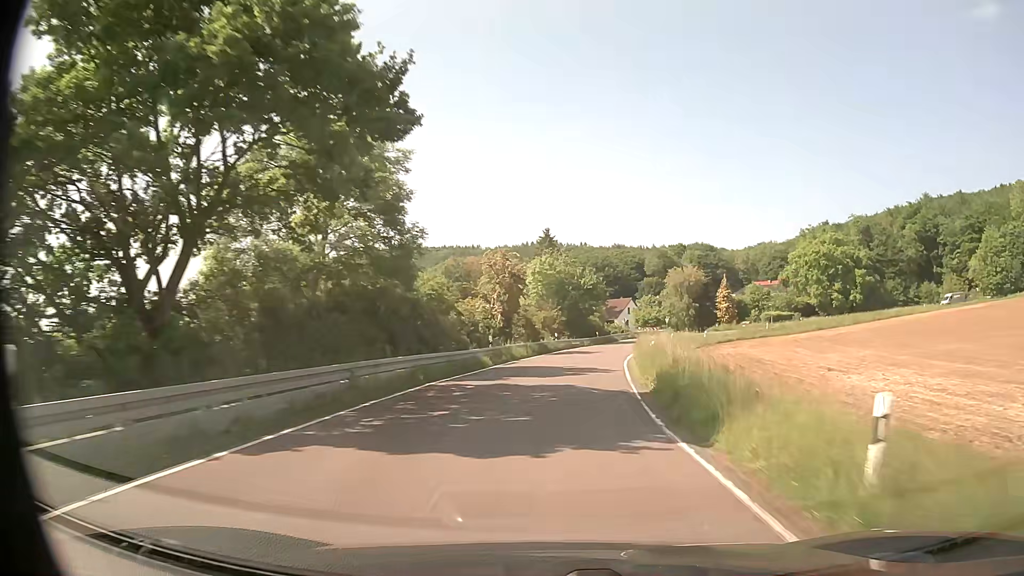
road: secondary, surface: asphalt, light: Day
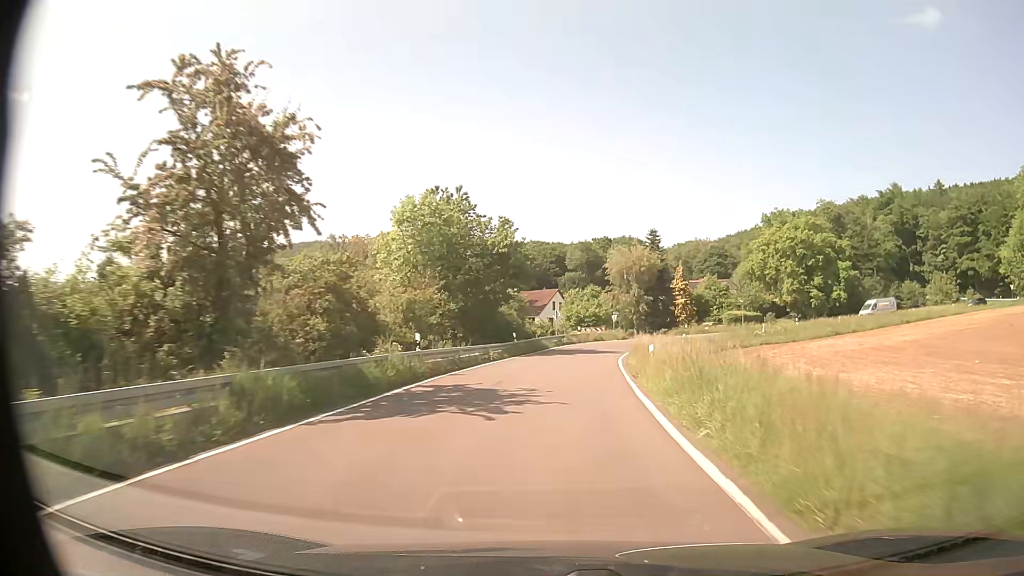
(+1.8, +30.7) m; +7°
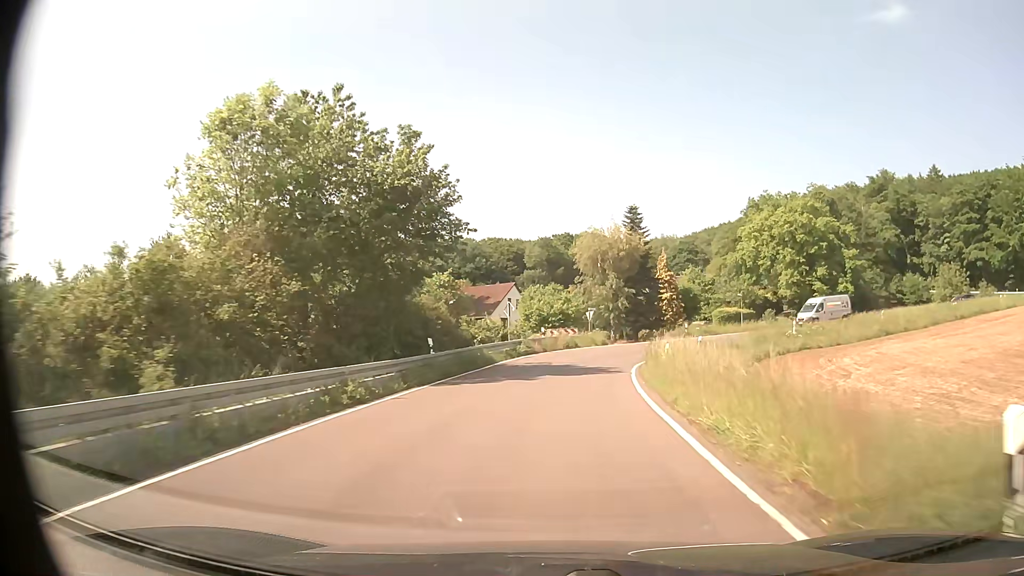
(+0.6, +17.9) m; +4°
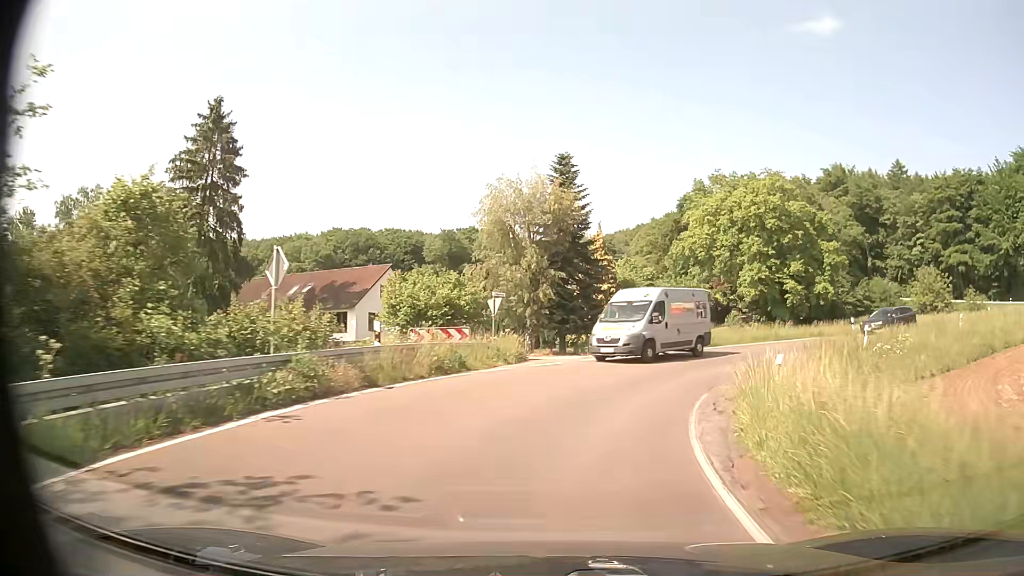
(+1.1, +22.5) m; +8°
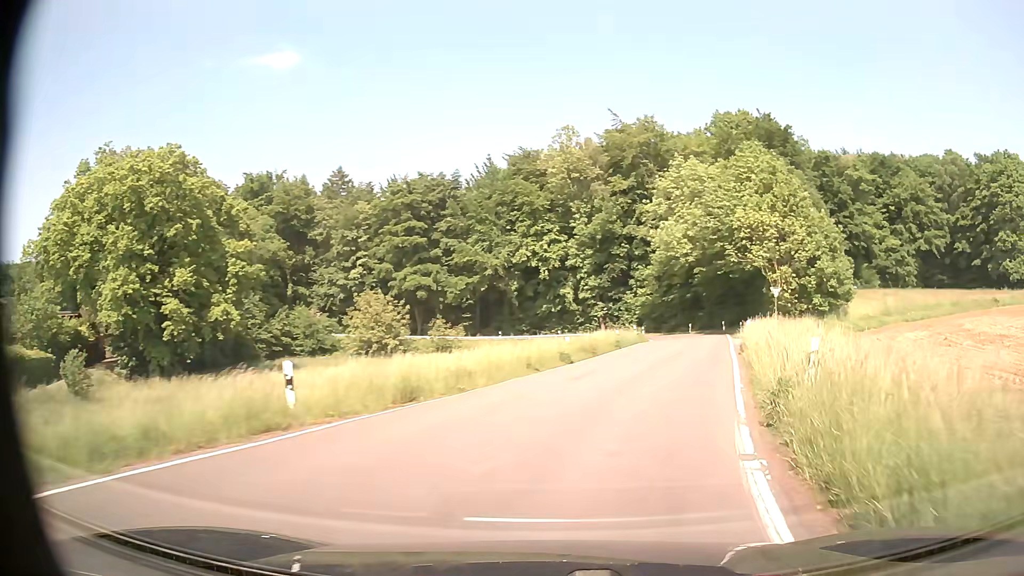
(+11.4, +28.2) m; +49°
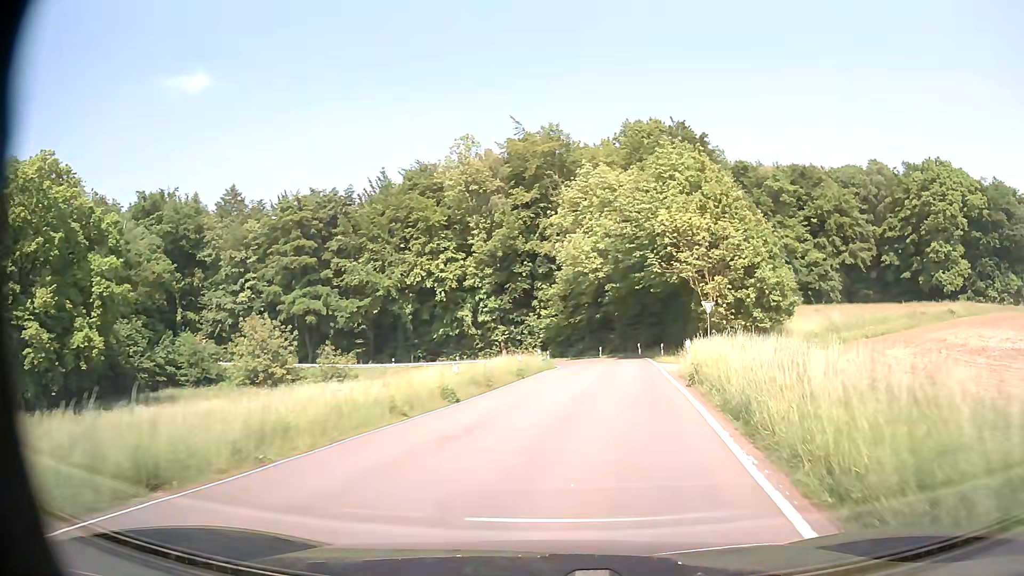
(+0.6, +6.6) m; +9°
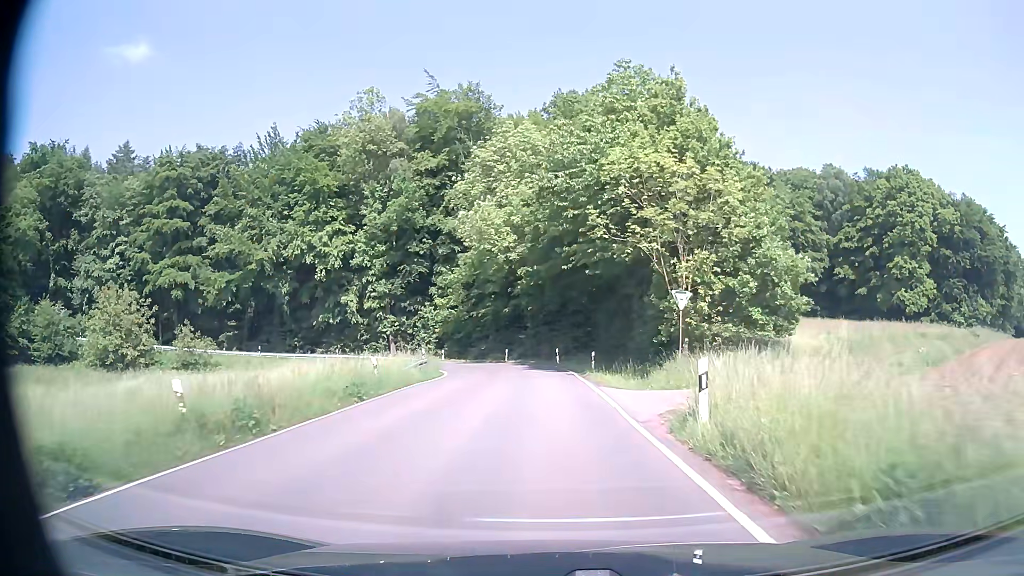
(+1.2, +13.3) m; +8°
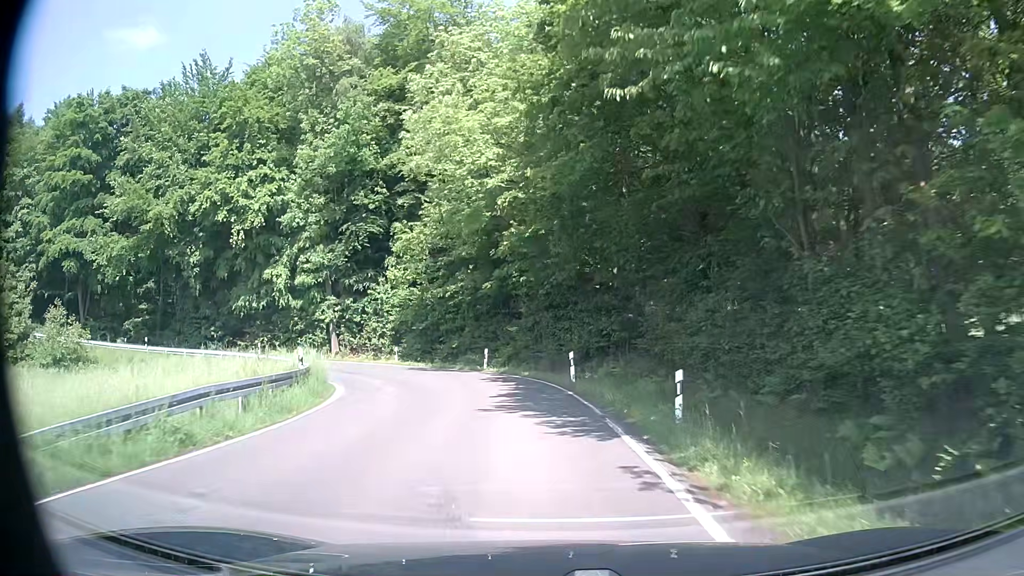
(+0.1, +19.9) m; 0°
(0, +10) (-1, +20) (-4, +29) (-11, +37) (-19, +42) (-29, +44) (-39, +45) (-49, +44) (-59, +44) (-69, +43) m
